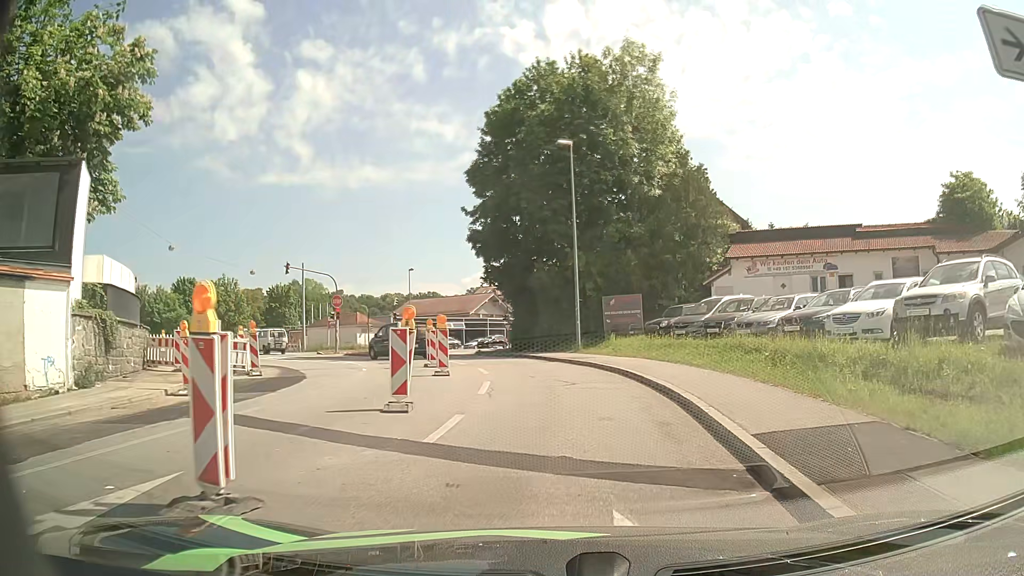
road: tertiary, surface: asphalt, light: Day
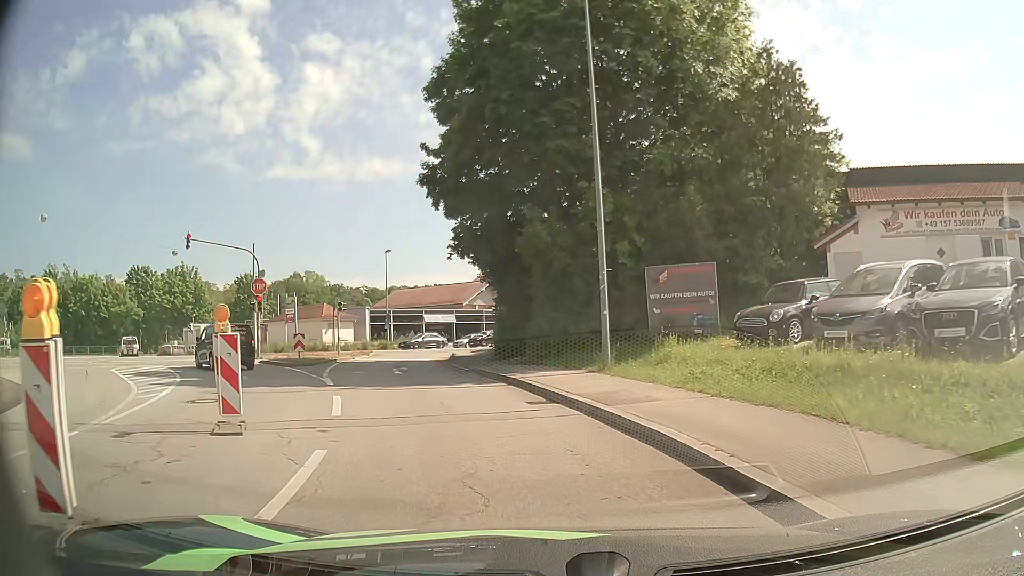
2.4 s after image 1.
(+0.3, +15.1) m; 0°
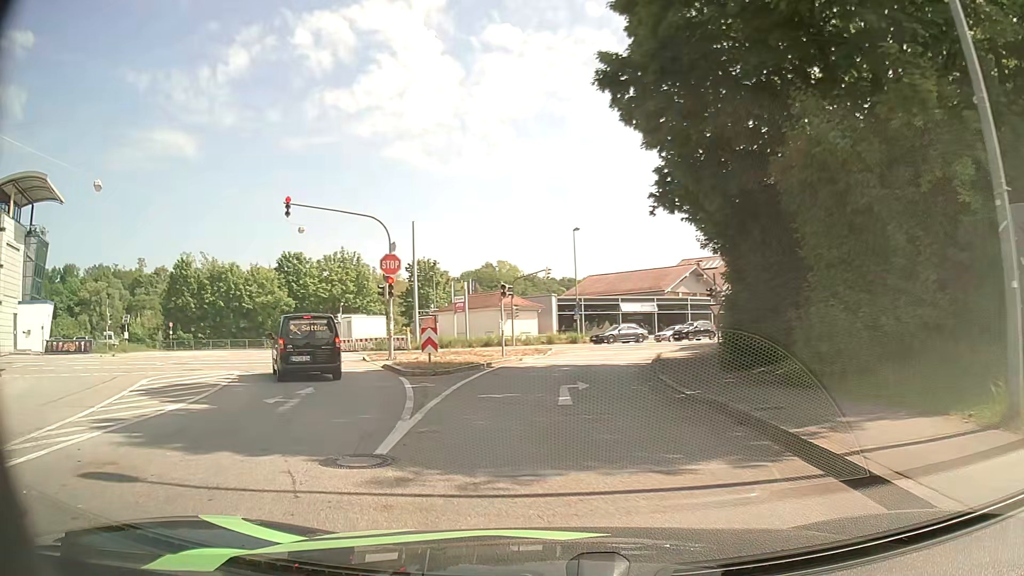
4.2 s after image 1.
(-1.0, +9.5) m; -16°
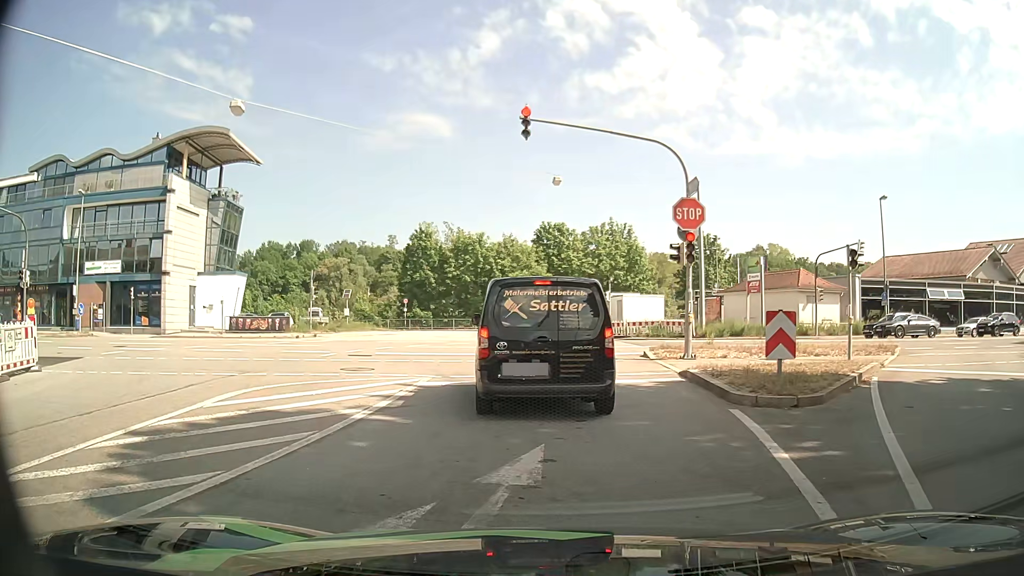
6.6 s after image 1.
(-2.3, +9.1) m; -24°
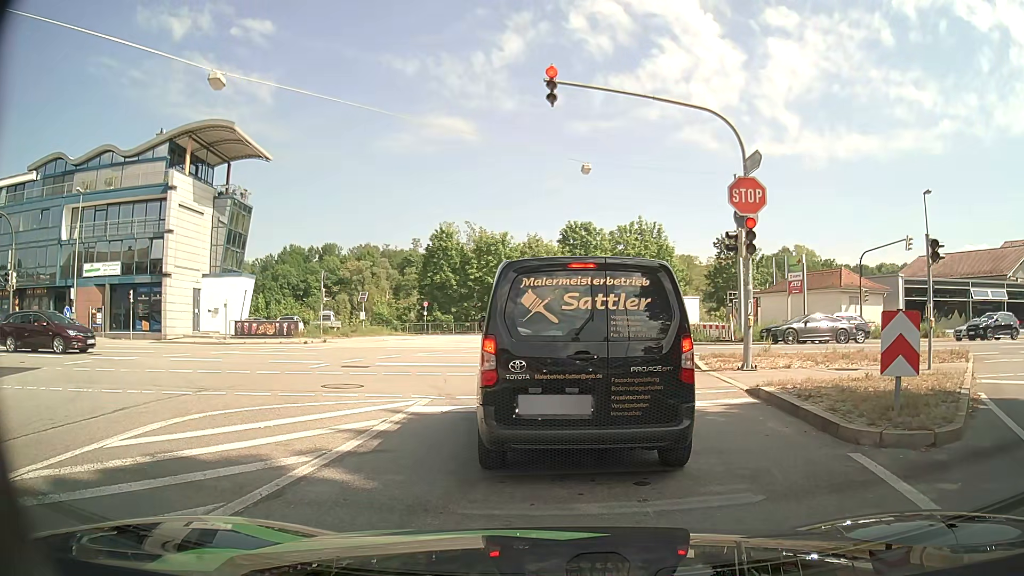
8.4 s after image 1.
(0.0, +2.9) m; -1°
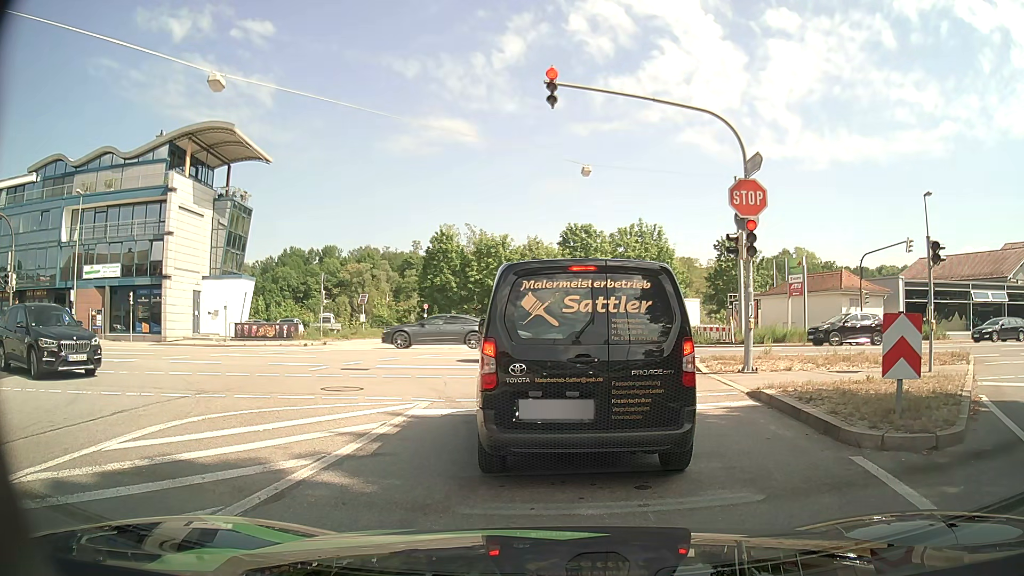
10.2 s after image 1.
(0.0, +0.1) m; 0°
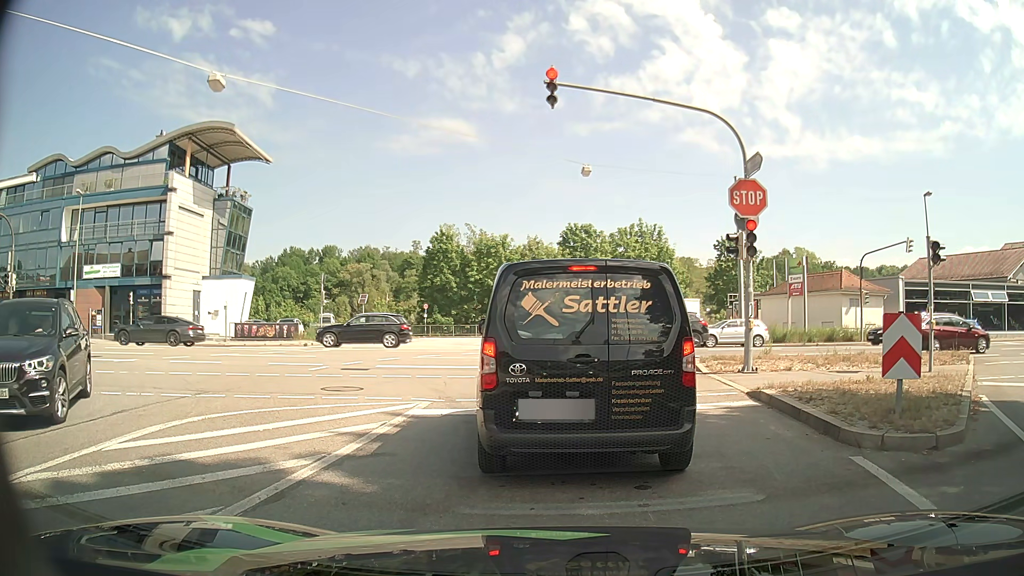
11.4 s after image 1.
(0.0, 0.0) m; 0°
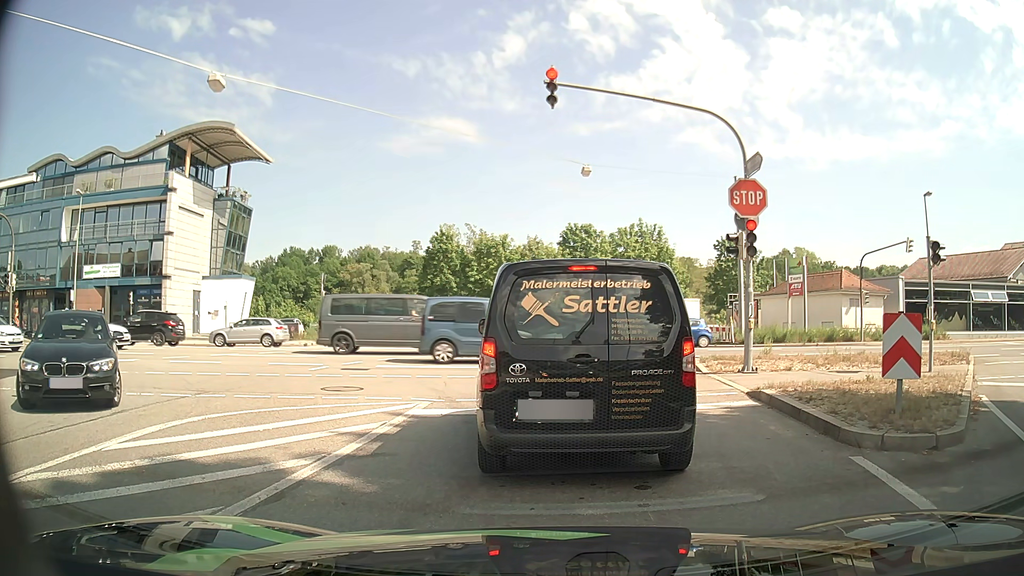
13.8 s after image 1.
(0.0, 0.0) m; 0°
(0, +10) (-2, +20) (-7, +29) (-16, +33) (-26, +32) (-36, +31) (-45, +30) (-55, +29) (-65, +28) (-75, +27) m
